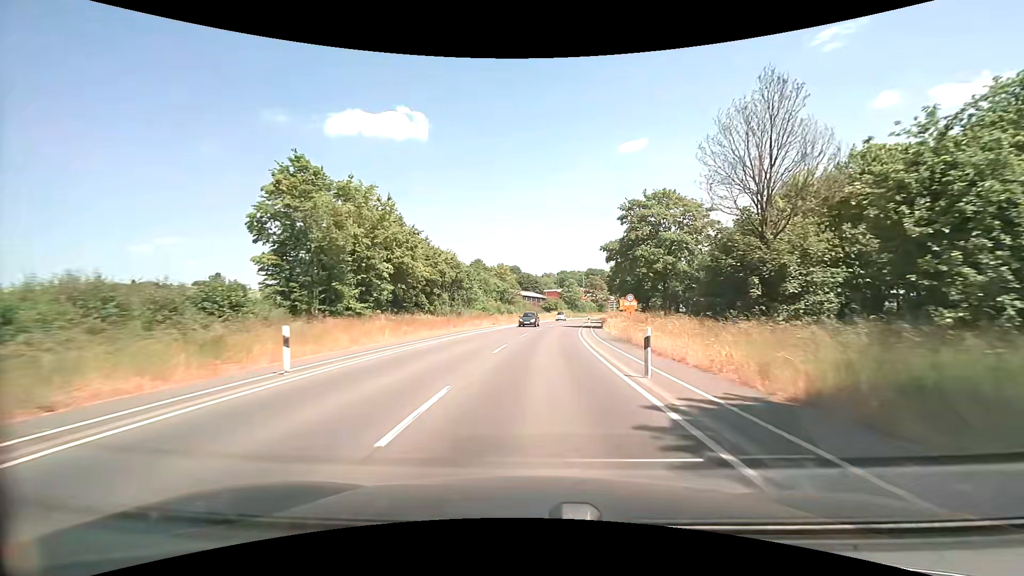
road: secondary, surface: asphalt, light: Day
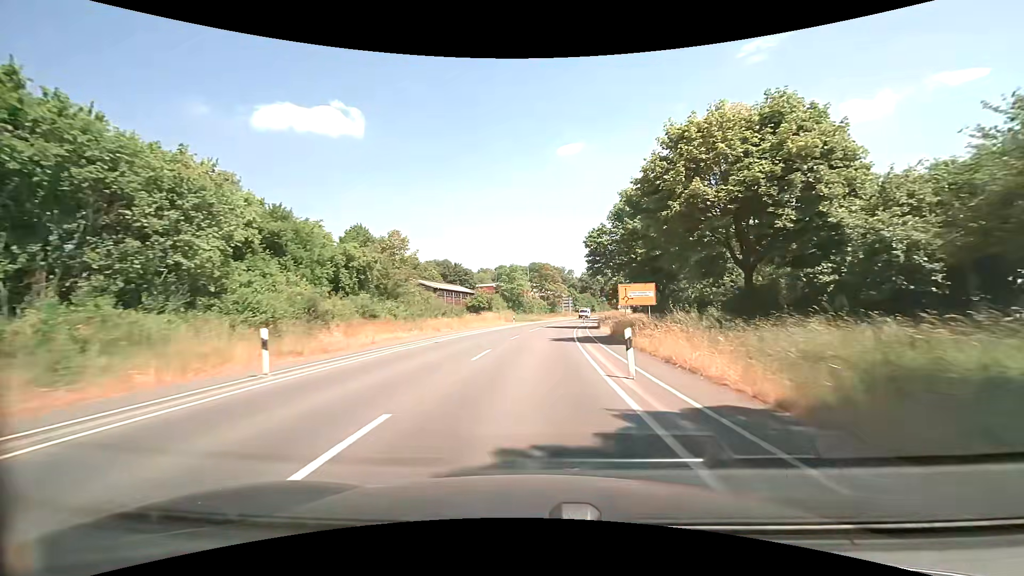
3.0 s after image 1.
(+3.1, +50.1) m; +7°
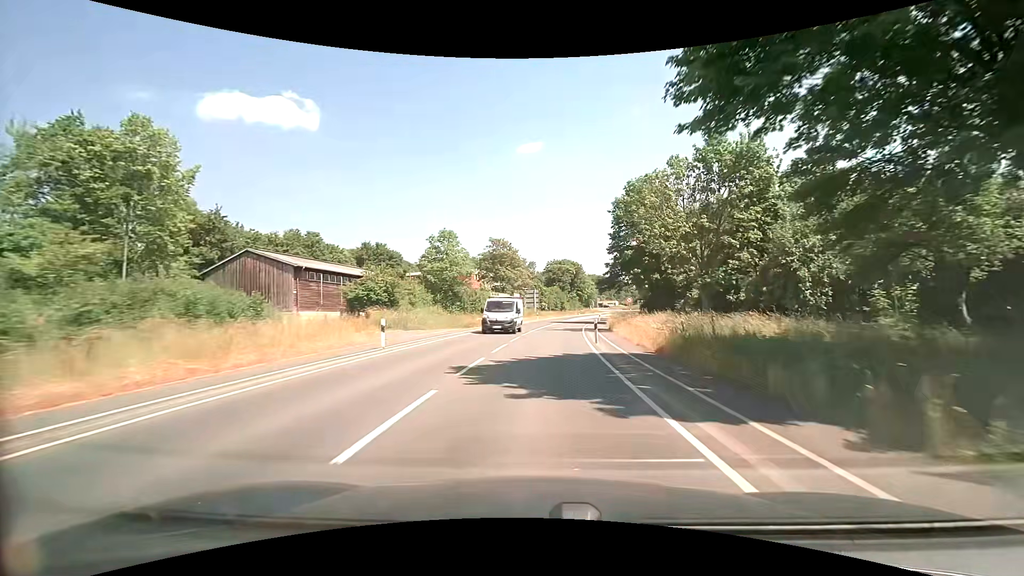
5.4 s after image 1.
(+1.5, +40.0) m; +5°
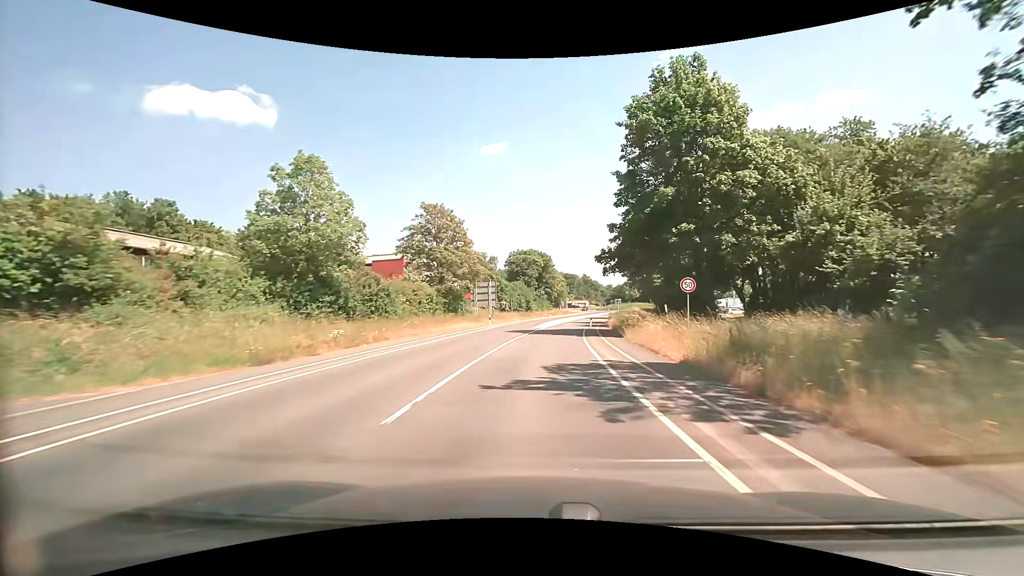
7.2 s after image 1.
(+1.2, +28.1) m; +4°
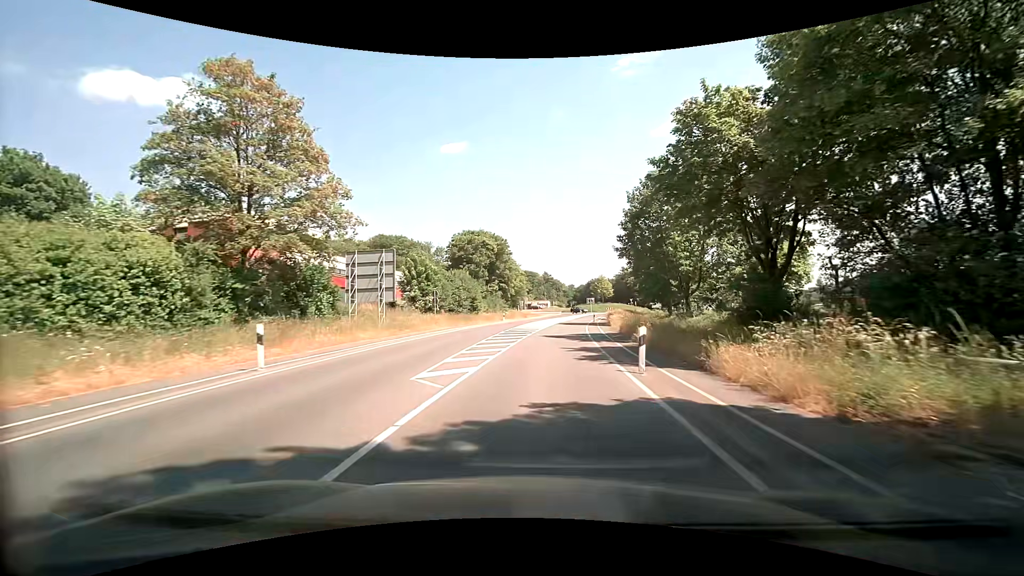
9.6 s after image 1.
(+1.3, +32.0) m; +5°
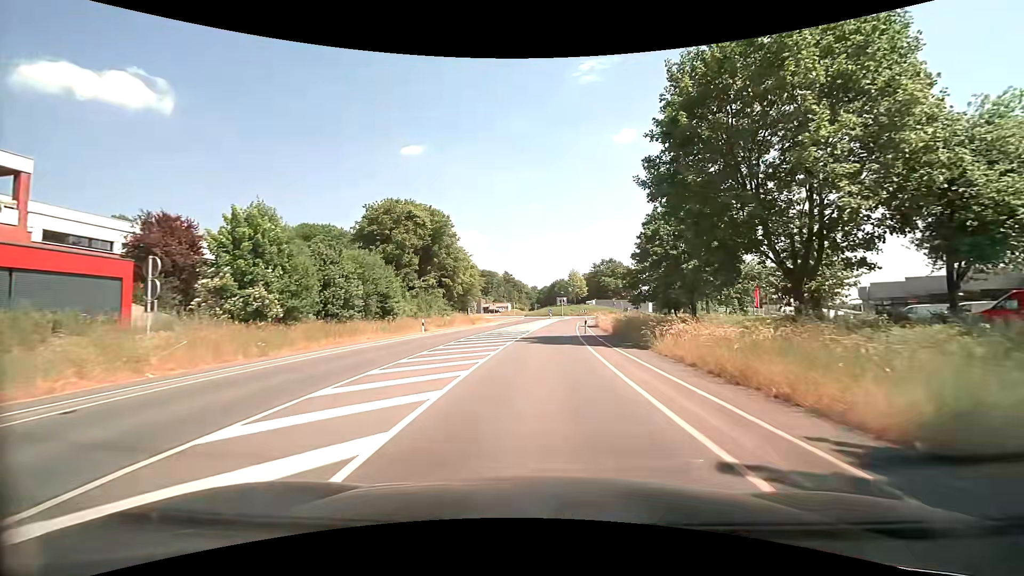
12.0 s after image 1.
(+1.1, +27.9) m; +4°
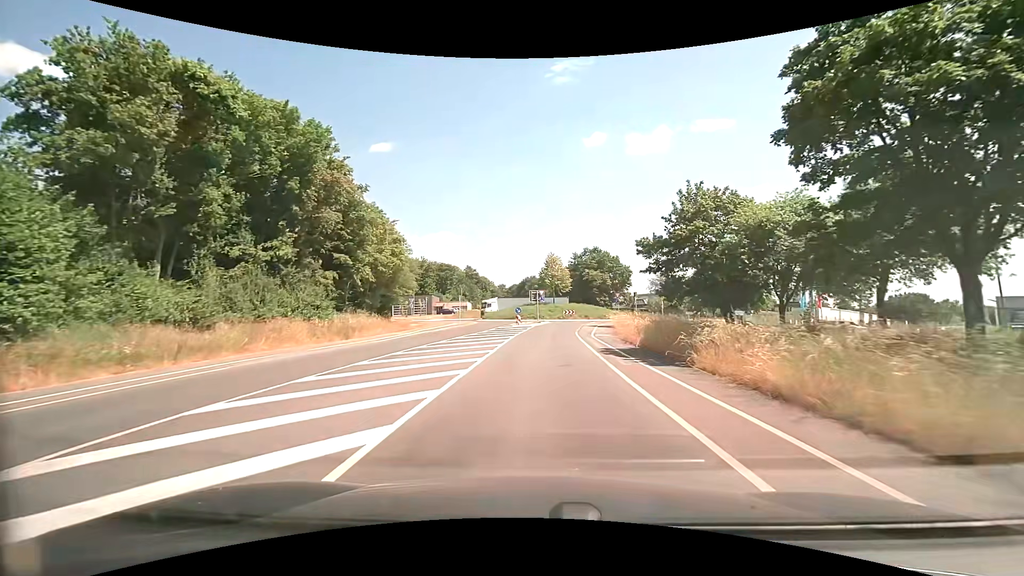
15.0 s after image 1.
(+1.1, +33.4) m; +4°
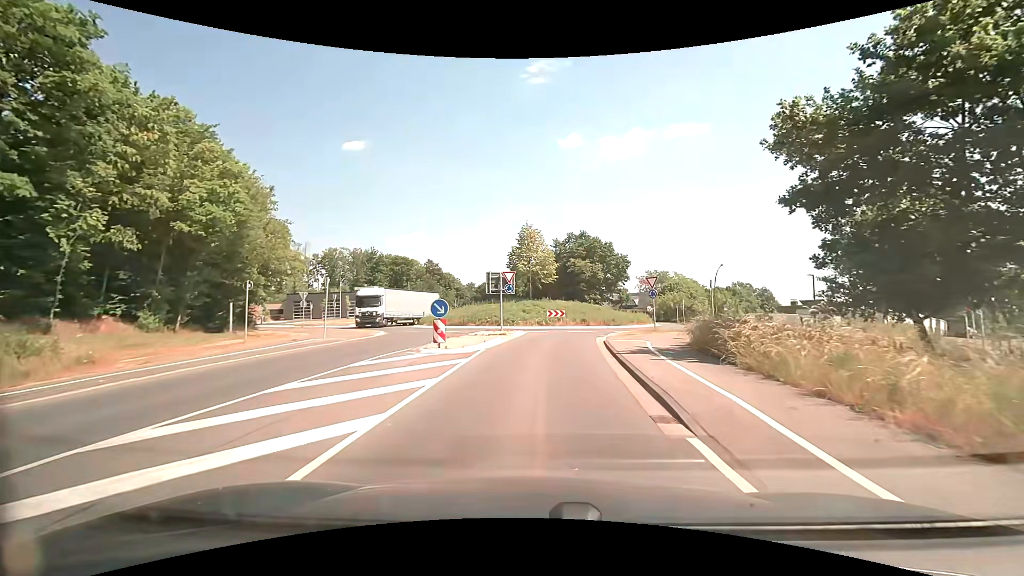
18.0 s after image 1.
(+0.7, +27.7) m; +3°
(0, +10) (+1, +20) (+2, +30) (+6, +39) (+13, +46) (+16, +55) (+12, +64) (+4, +69) (-6, +69) (-13, +63) m
